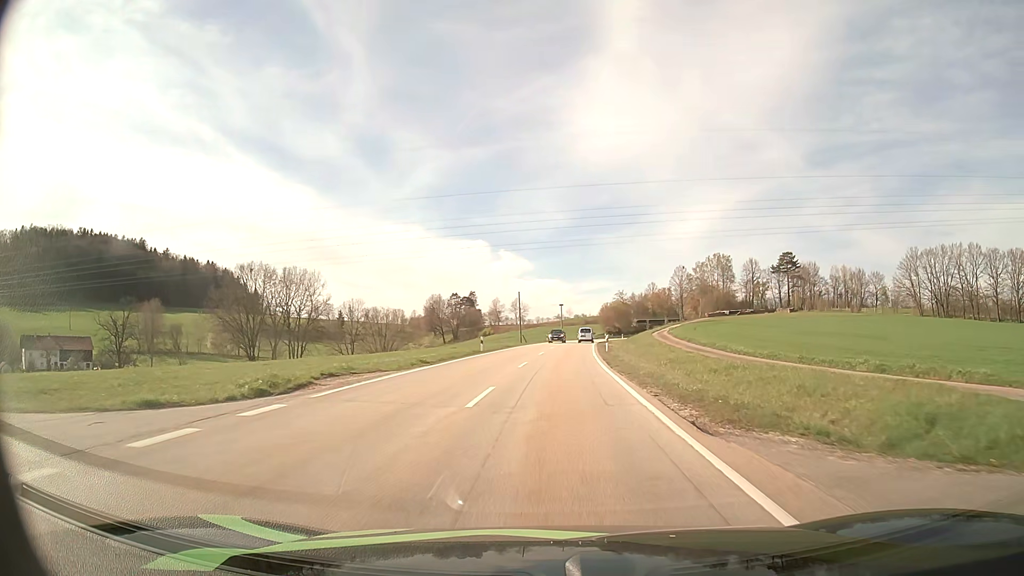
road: secondary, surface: asphalt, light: Day
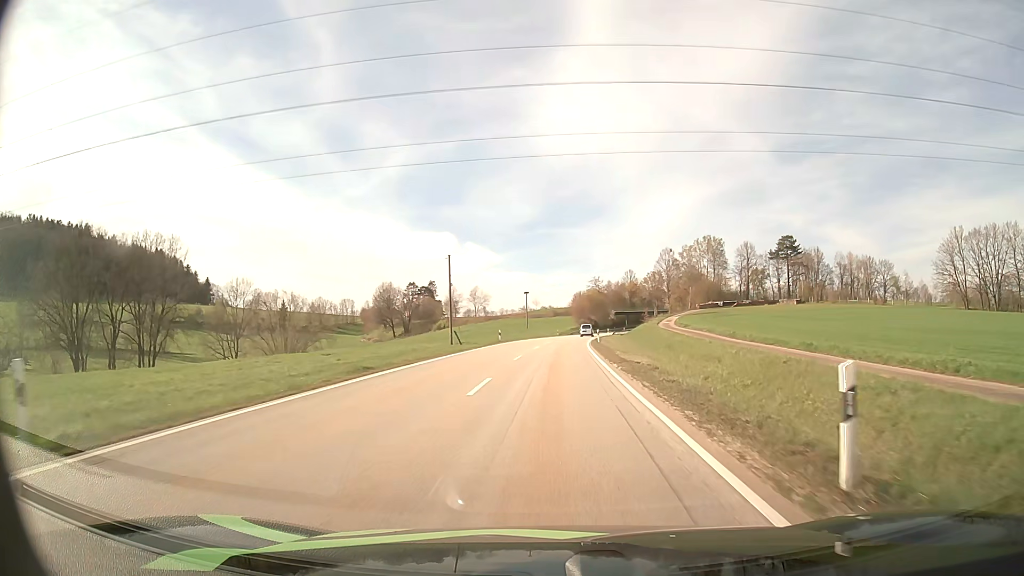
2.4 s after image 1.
(+0.9, +37.7) m; +3°
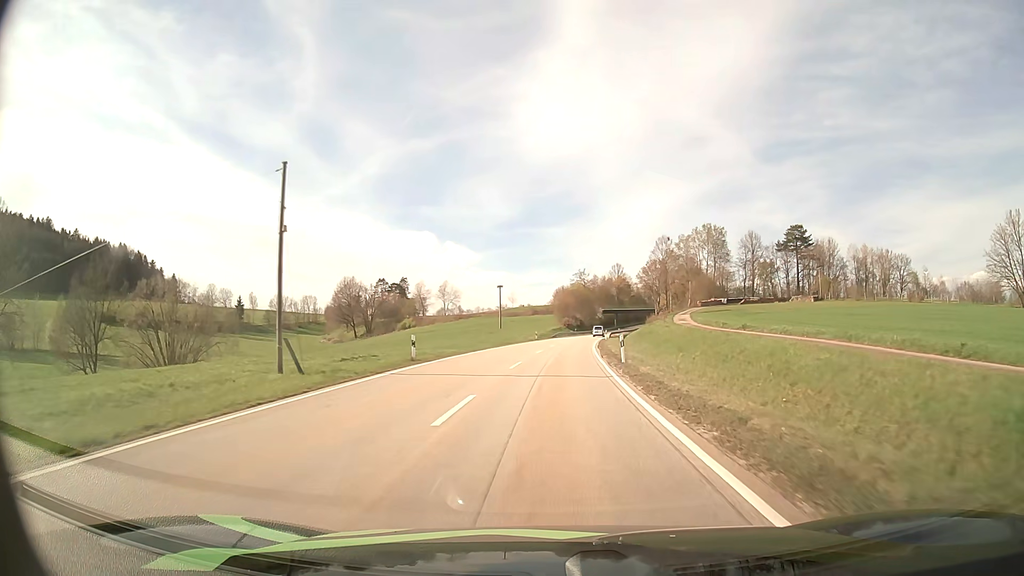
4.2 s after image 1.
(+0.5, +29.2) m; +2°
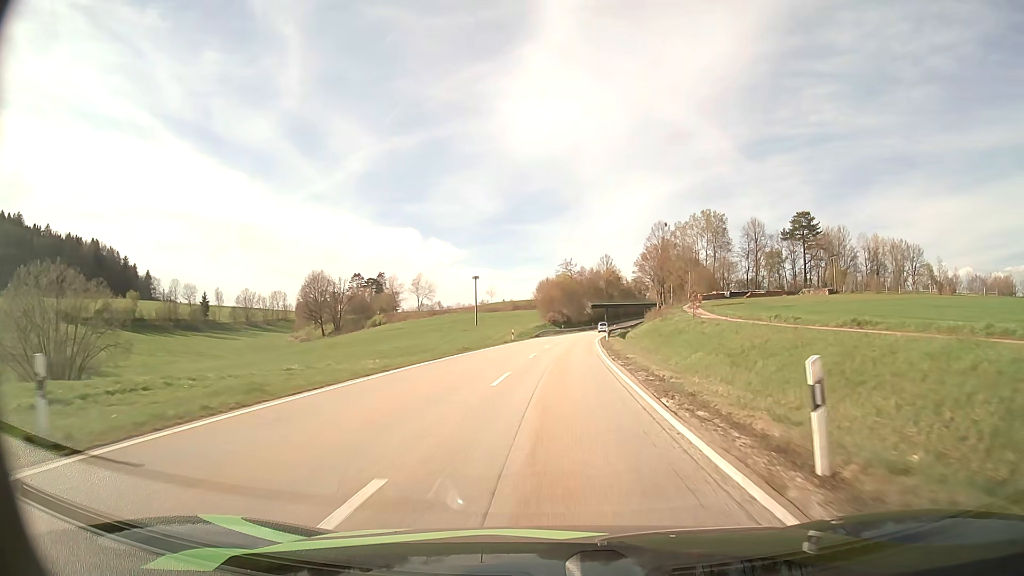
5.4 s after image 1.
(+0.3, +20.0) m; +1°
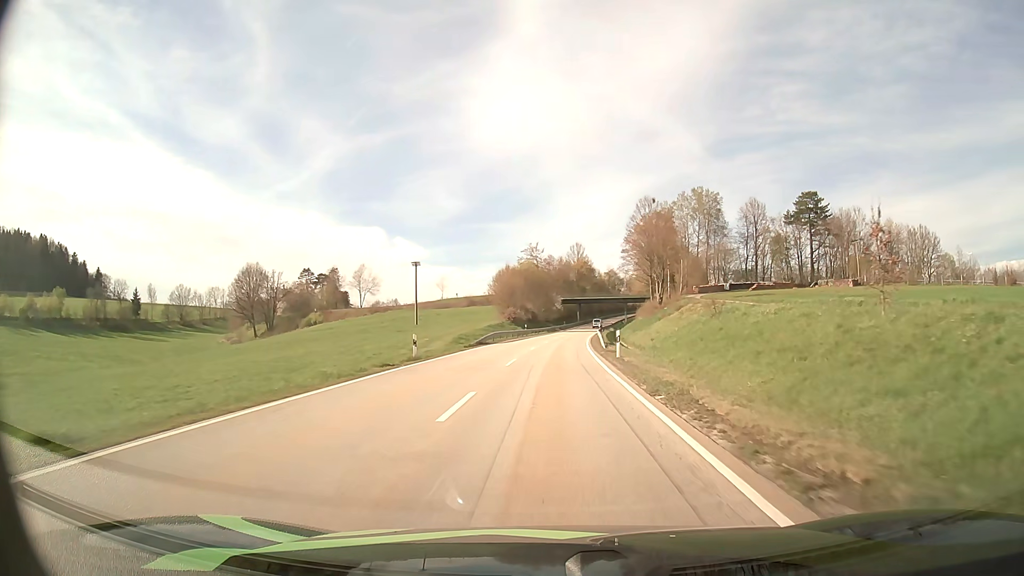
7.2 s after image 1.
(+0.8, +30.9) m; +3°
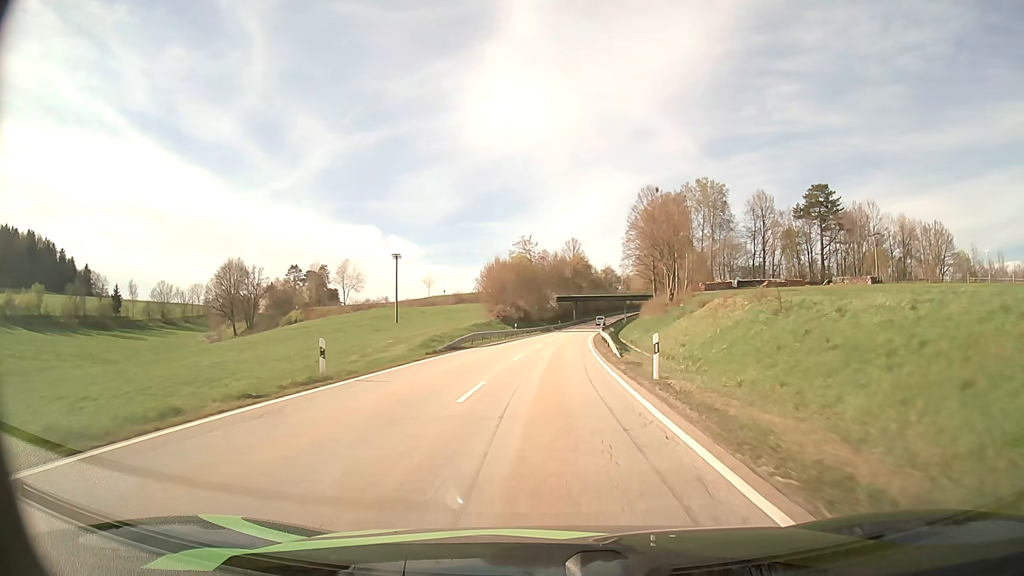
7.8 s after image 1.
(0.0, +10.5) m; 0°
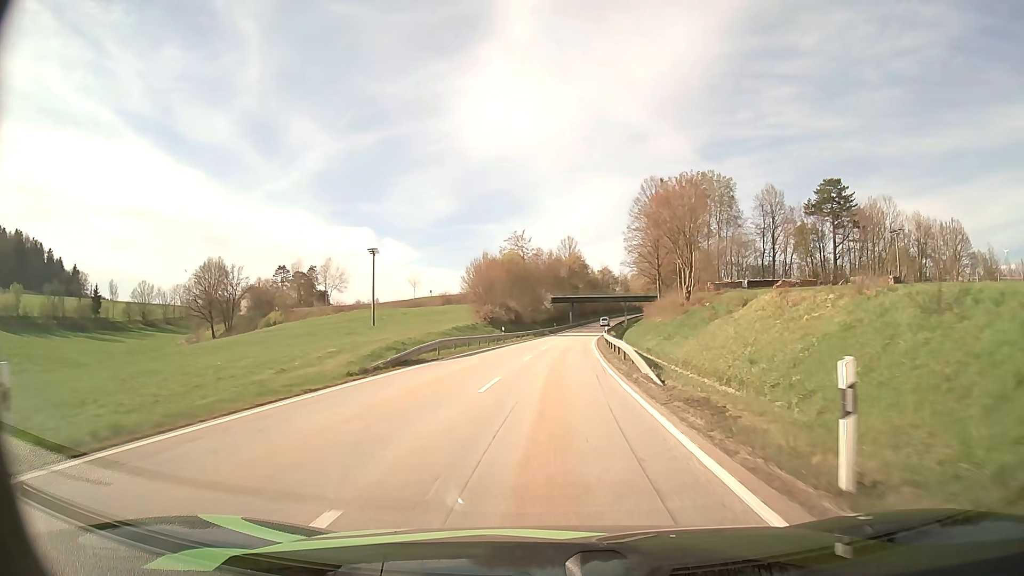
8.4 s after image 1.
(0.0, +10.7) m; 0°
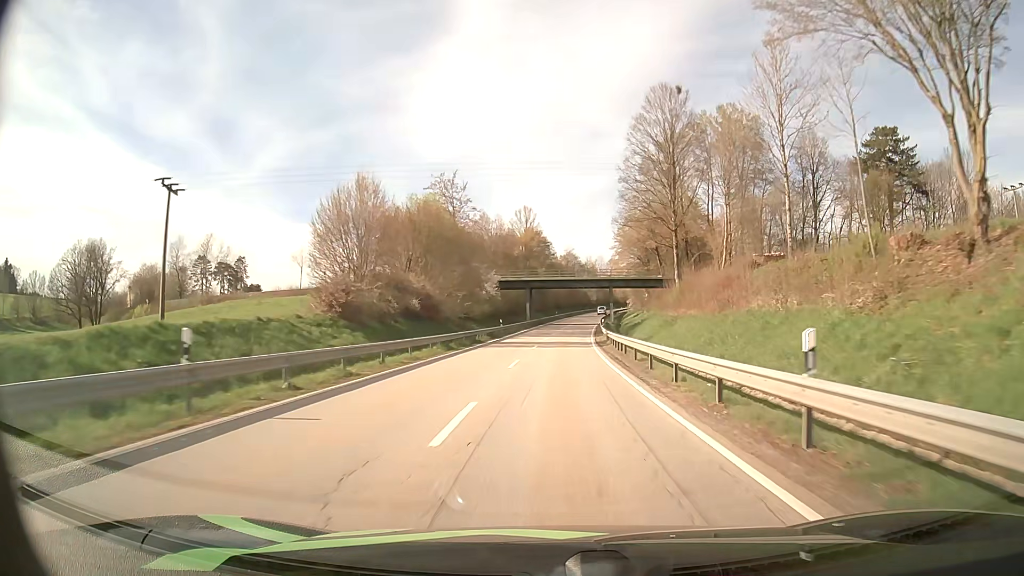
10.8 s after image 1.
(+1.0, +45.1) m; +4°
(0, +10) (0, +20) (+1, +30) (+1, +40) (+2, +50) (+2, +60) (+3, +70) (+4, +80) (+5, +90) (+5, +100) m
